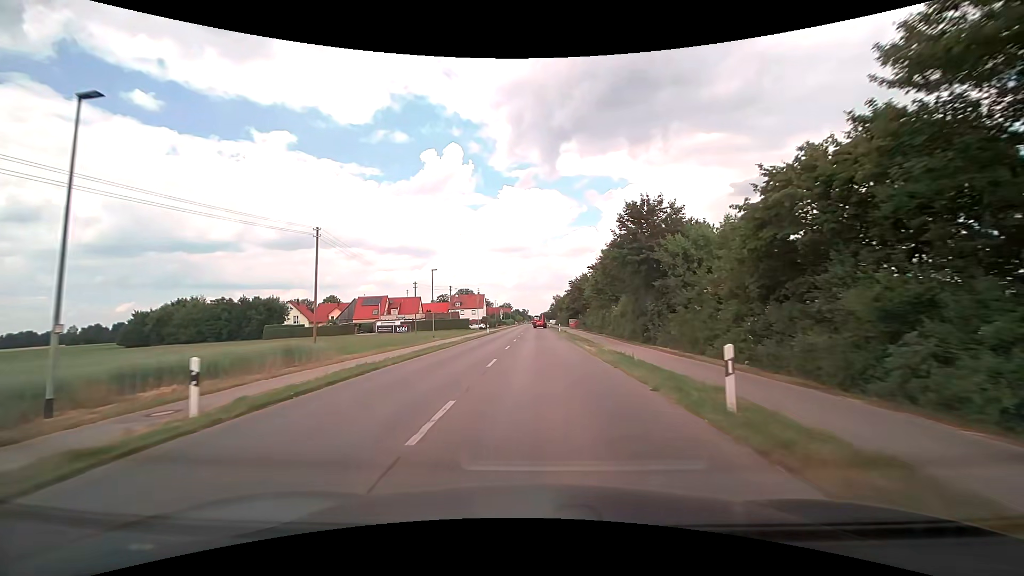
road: tertiary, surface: asphalt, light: Day
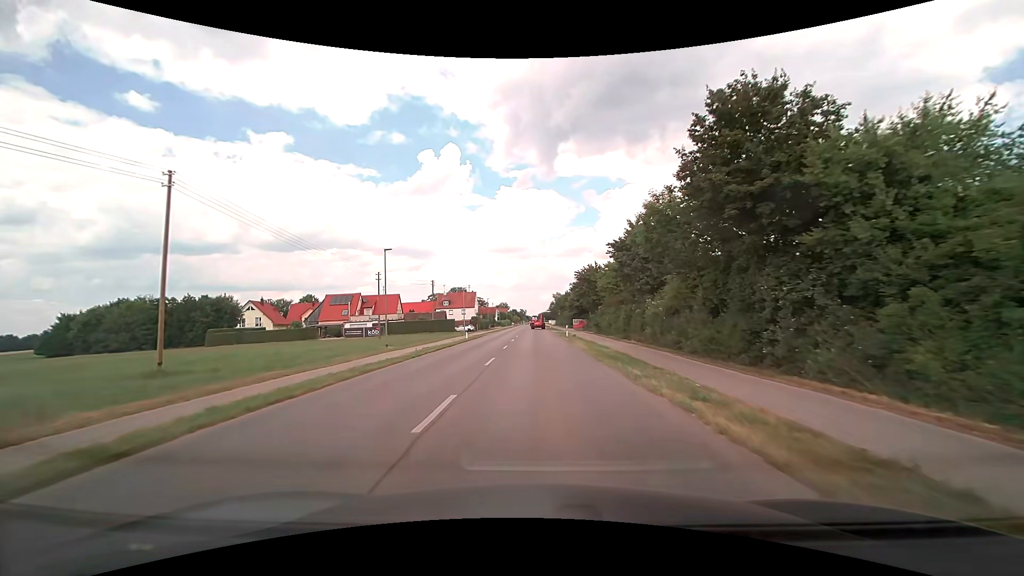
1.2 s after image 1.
(+0.1, +17.4) m; 0°
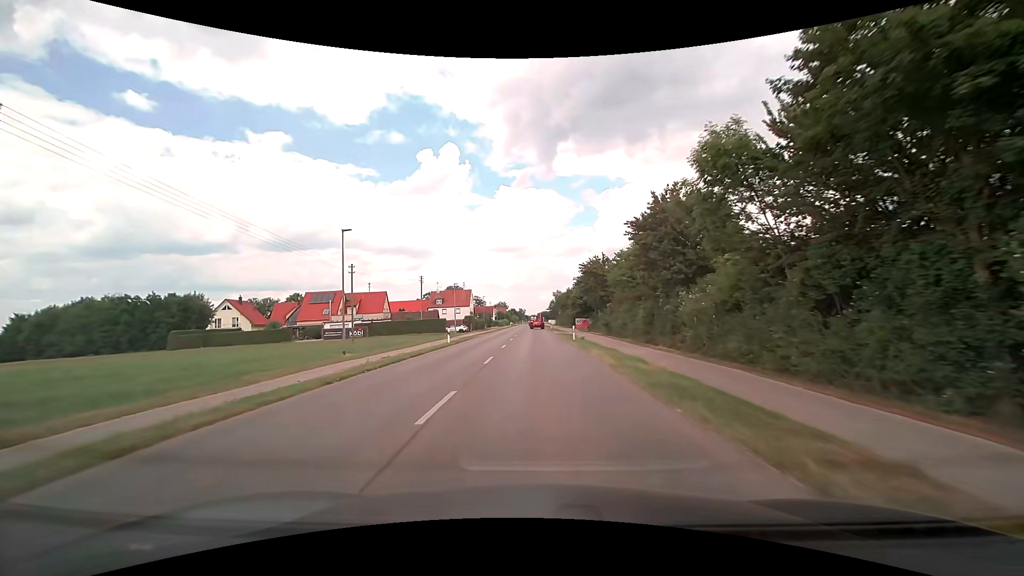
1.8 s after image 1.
(+0.1, +8.6) m; +1°
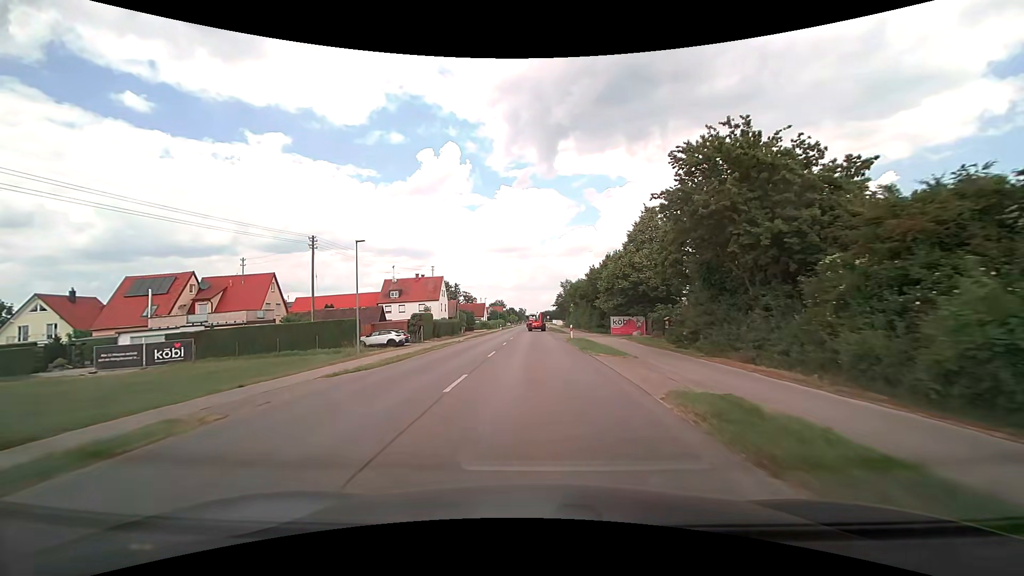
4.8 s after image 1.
(-0.2, +42.0) m; 0°
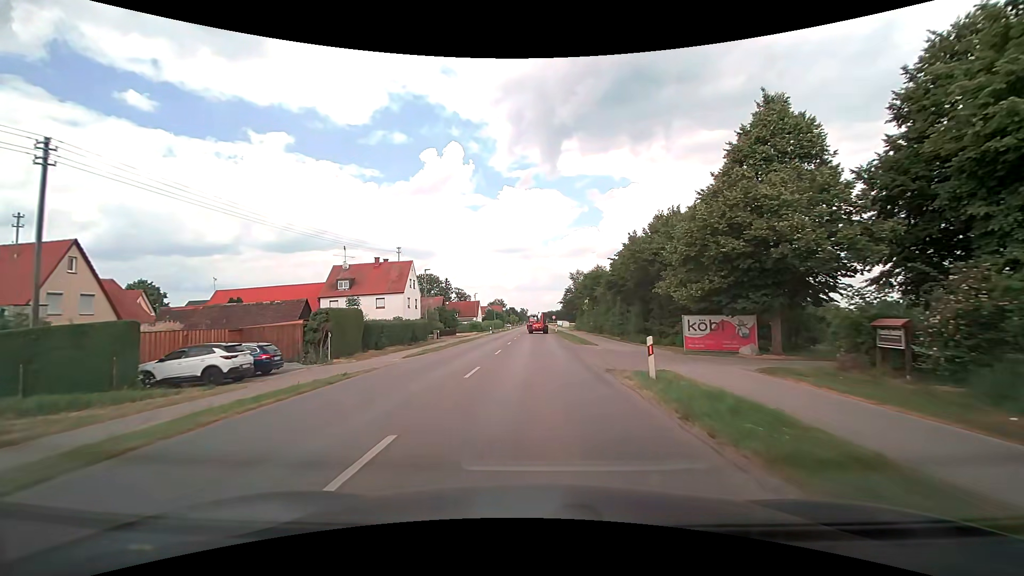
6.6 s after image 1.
(-0.1, +24.3) m; 0°
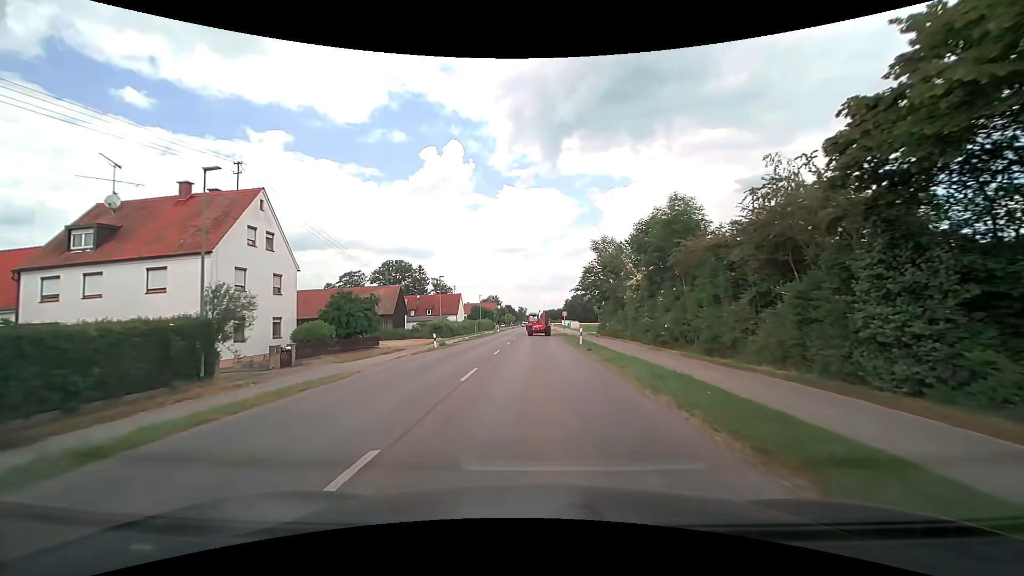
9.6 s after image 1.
(0.0, +36.5) m; 0°
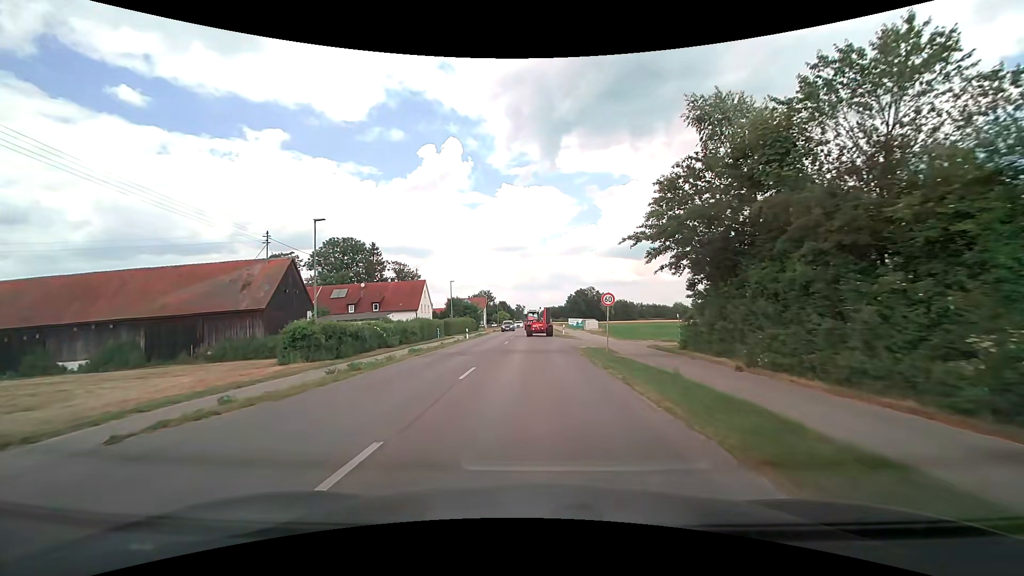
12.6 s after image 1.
(-0.1, +35.7) m; 0°
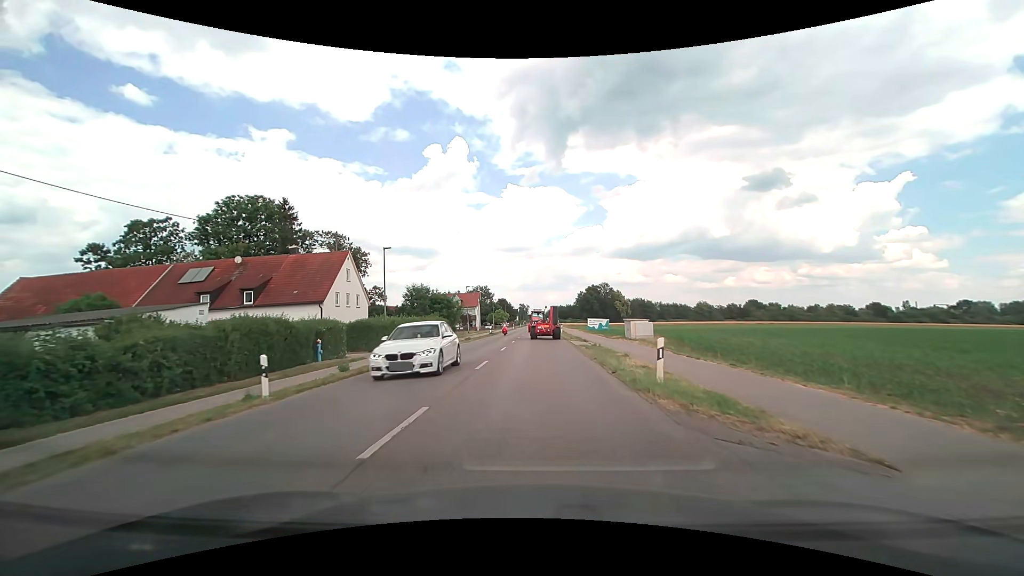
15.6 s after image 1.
(0.0, +33.6) m; 0°
